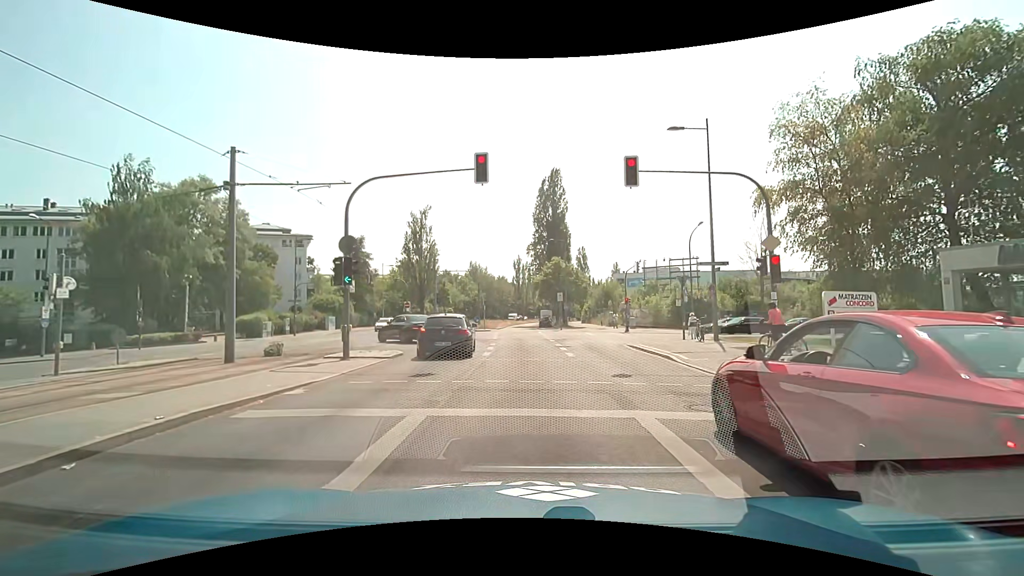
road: secondary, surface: asphalt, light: Day
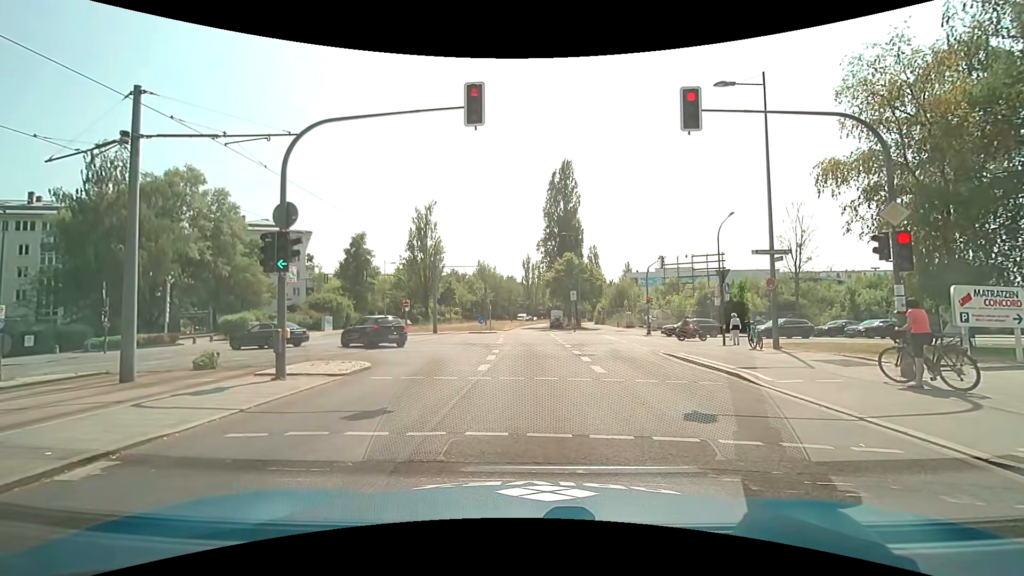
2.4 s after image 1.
(-0.1, +4.3) m; -3°
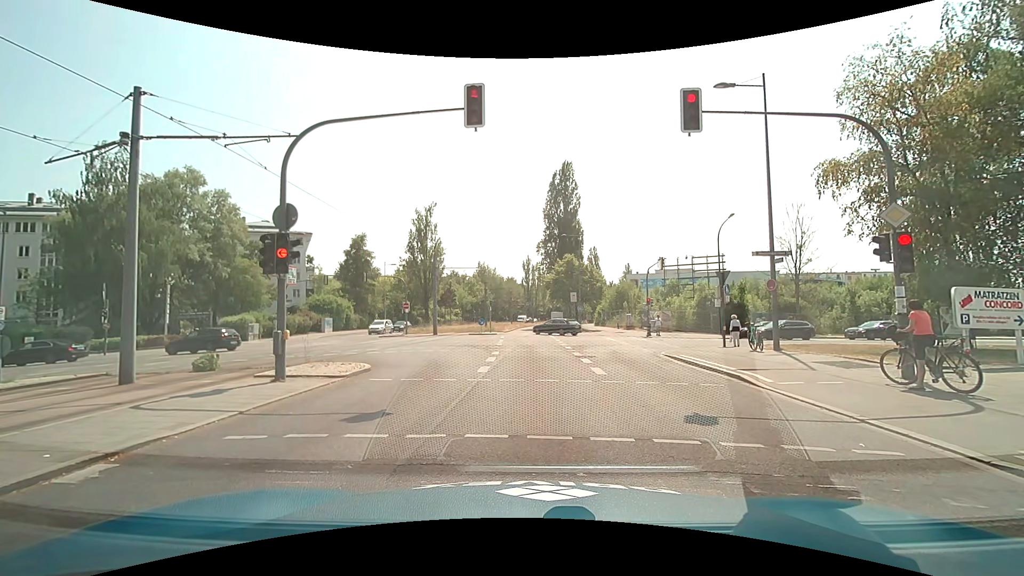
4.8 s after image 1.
(0.0, +0.1) m; 0°
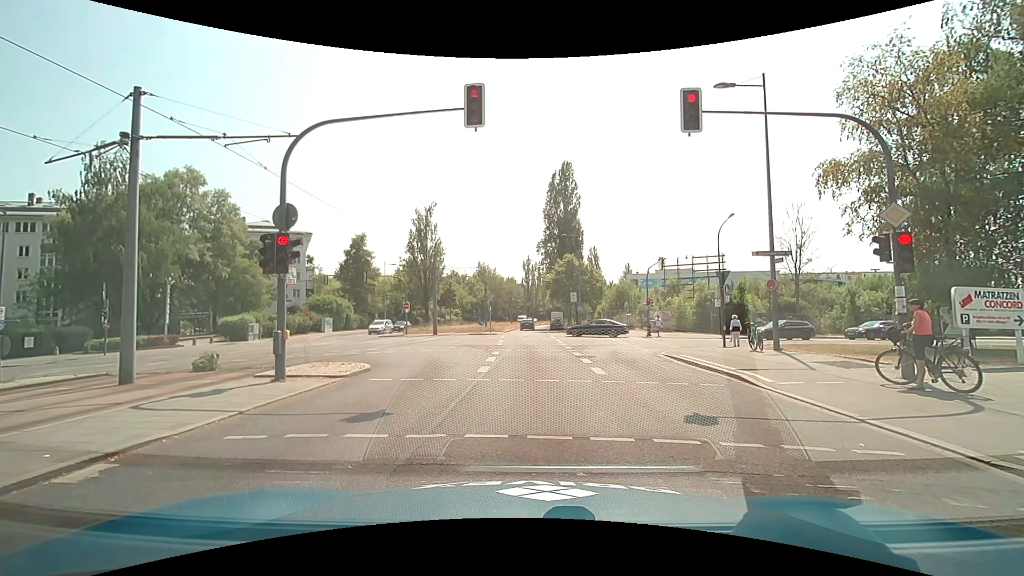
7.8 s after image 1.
(0.0, 0.0) m; 0°
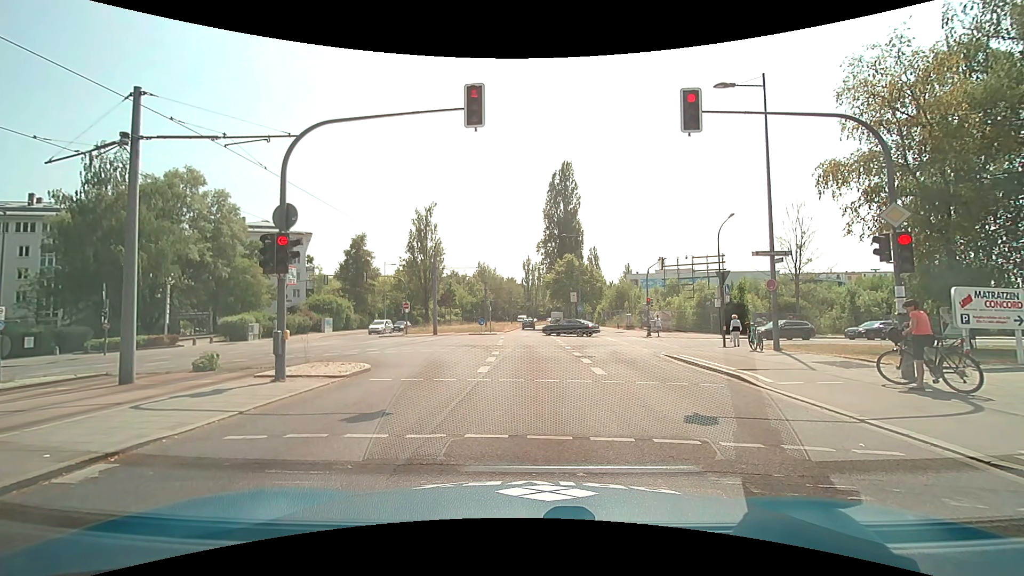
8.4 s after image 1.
(0.0, 0.0) m; 0°
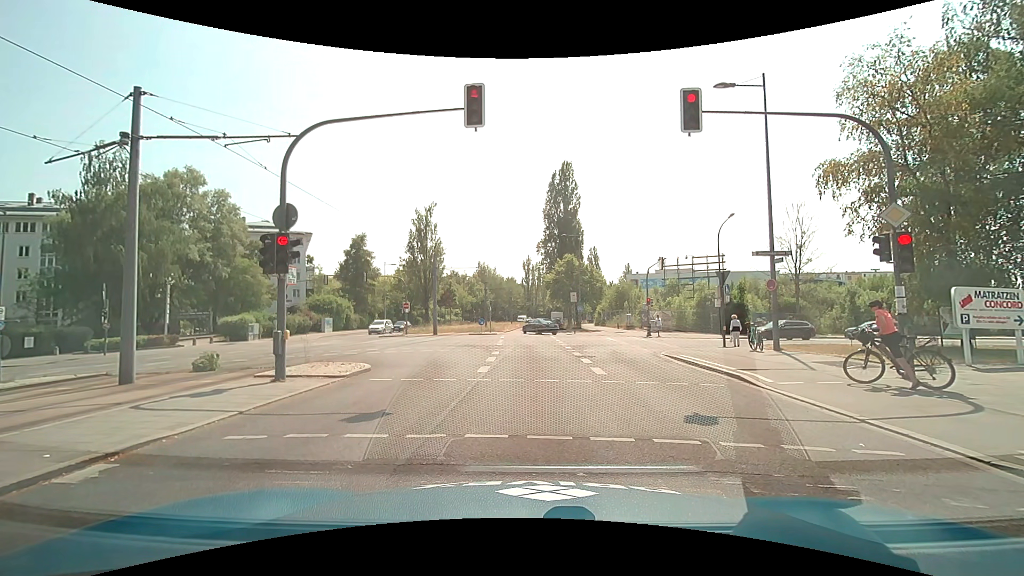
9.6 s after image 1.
(0.0, 0.0) m; 0°
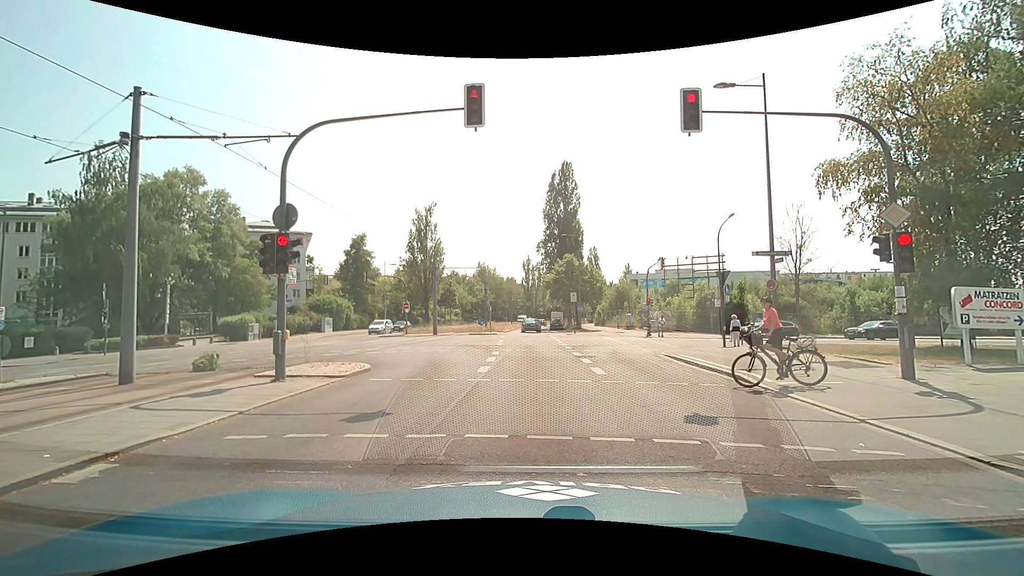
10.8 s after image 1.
(0.0, 0.0) m; 0°
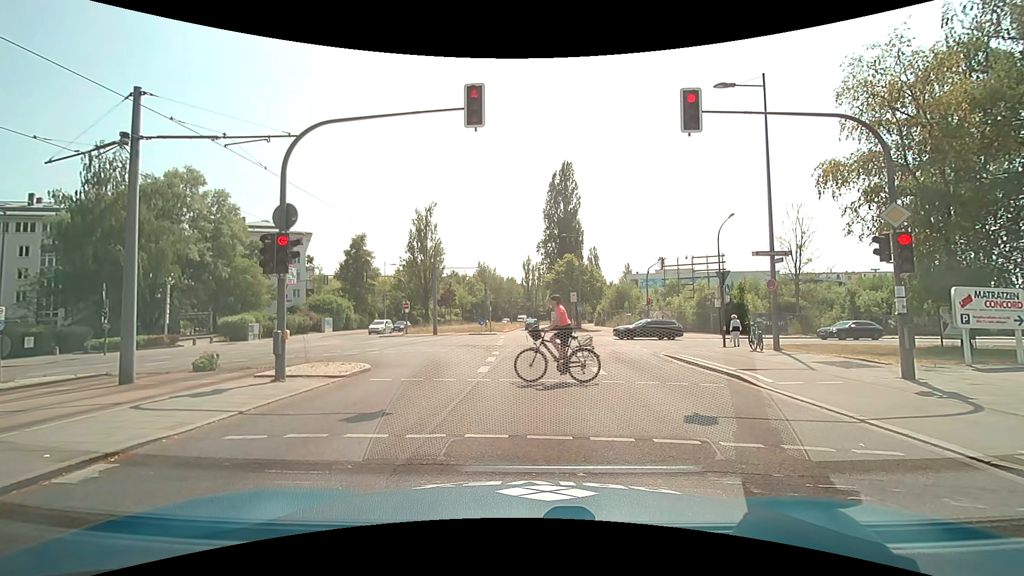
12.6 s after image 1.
(0.0, 0.0) m; 0°
(0, +10) (+1, +20) (+1, +30) (+1, +40) (+1, +50) (+2, +60) (+2, +70) (+3, +80) (+4, +90) (+5, +100) m
